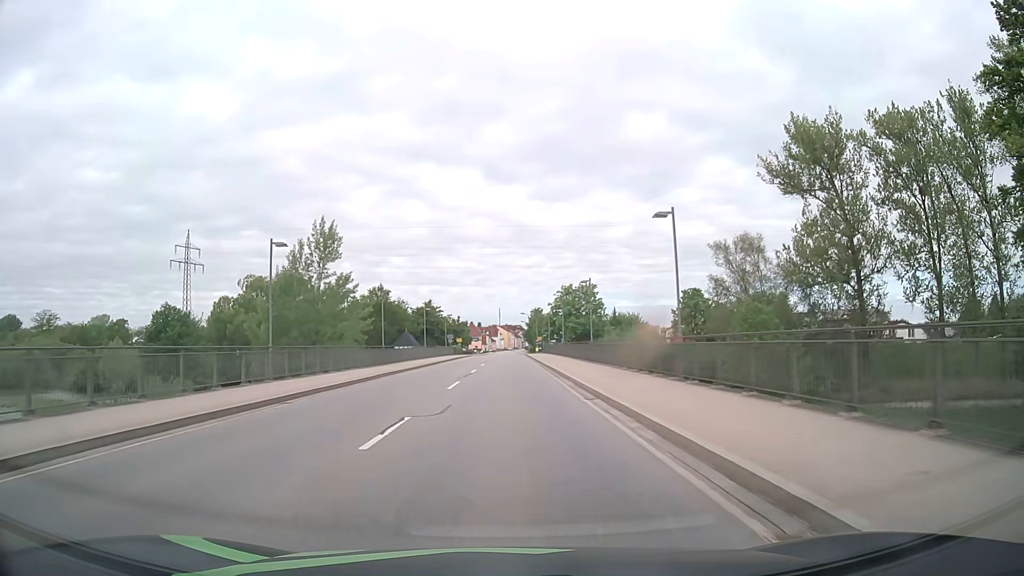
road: primary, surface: asphalt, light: Day
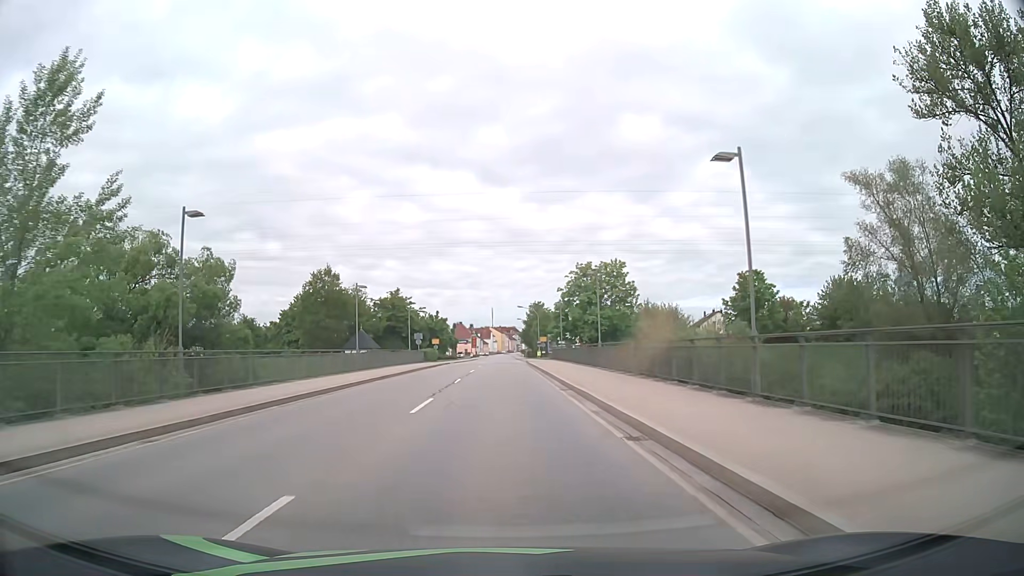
(+0.2, +30.6) m; 0°
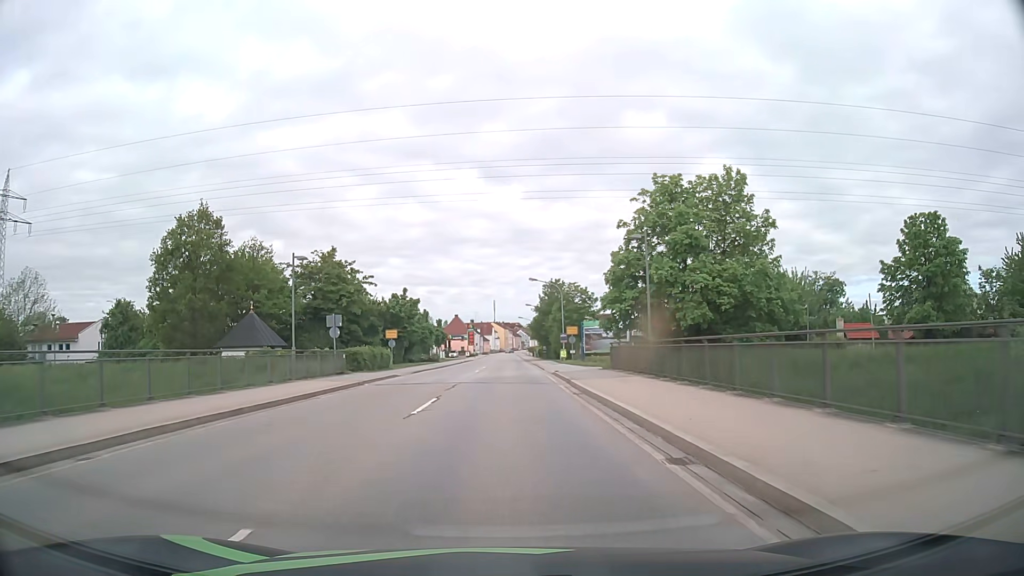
(-0.1, +37.5) m; 0°
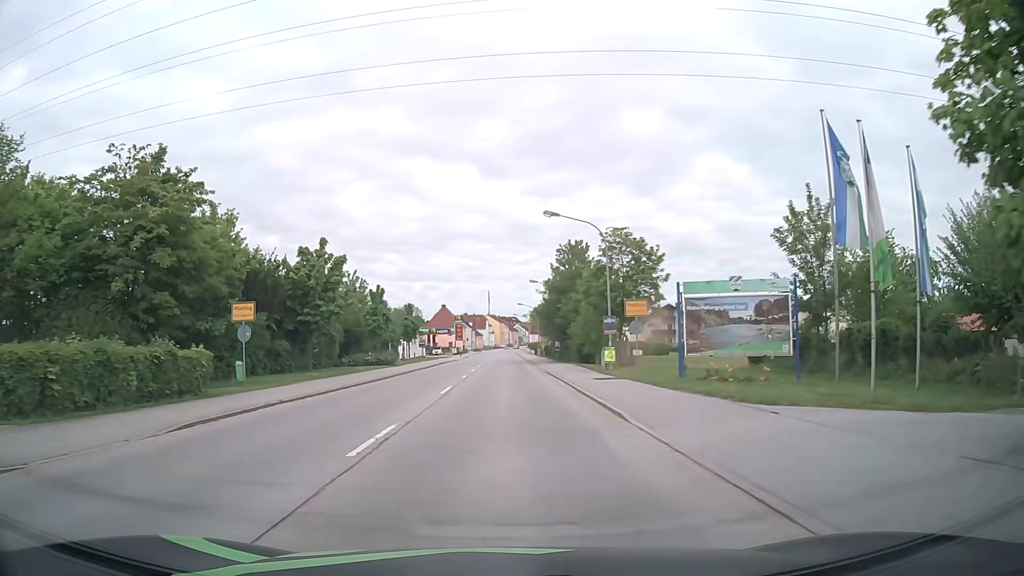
(+0.1, +30.3) m; 0°
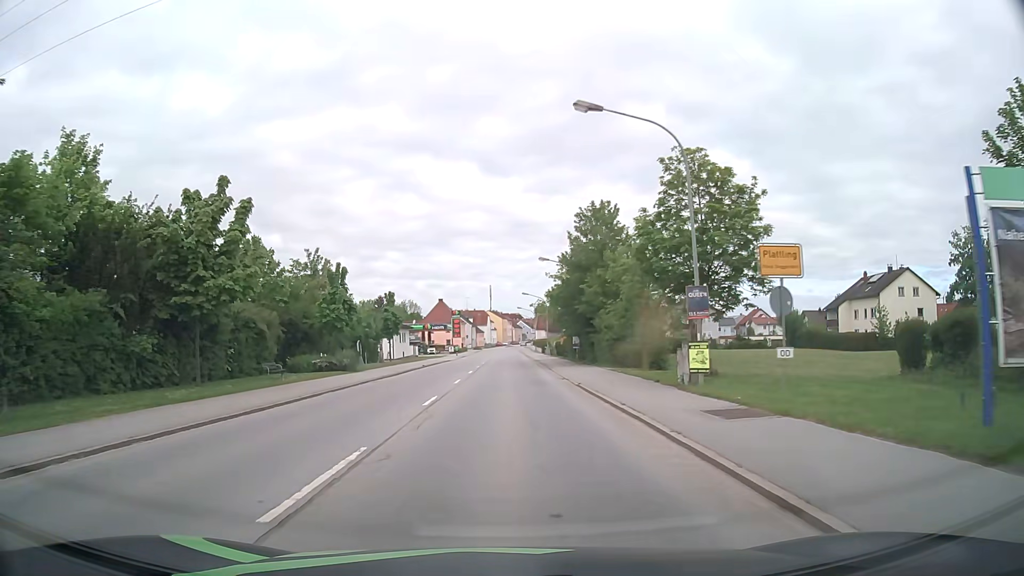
(0.0, +15.0) m; 0°
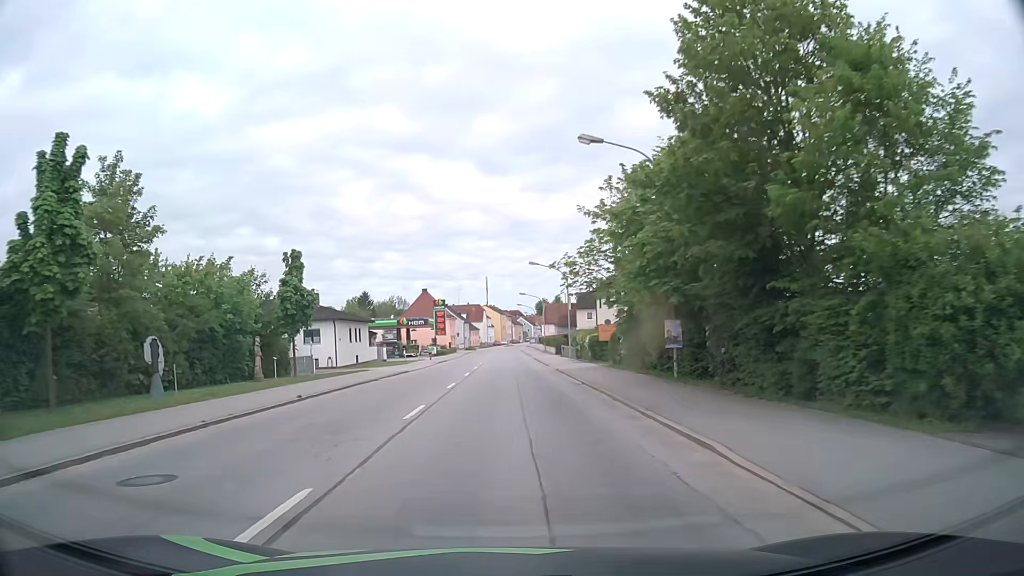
(-0.1, +30.0) m; 0°
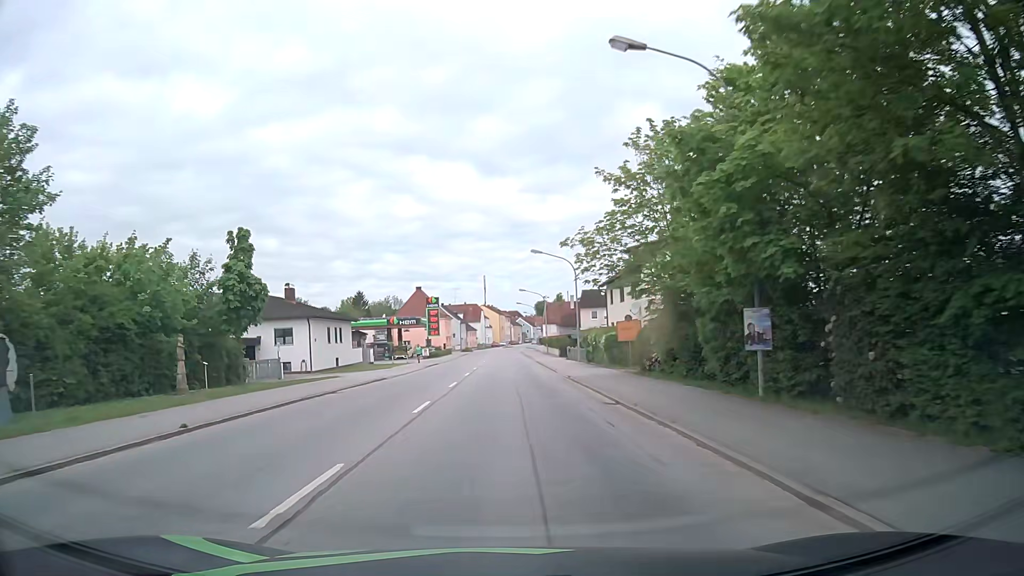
(0.0, +7.5) m; -1°
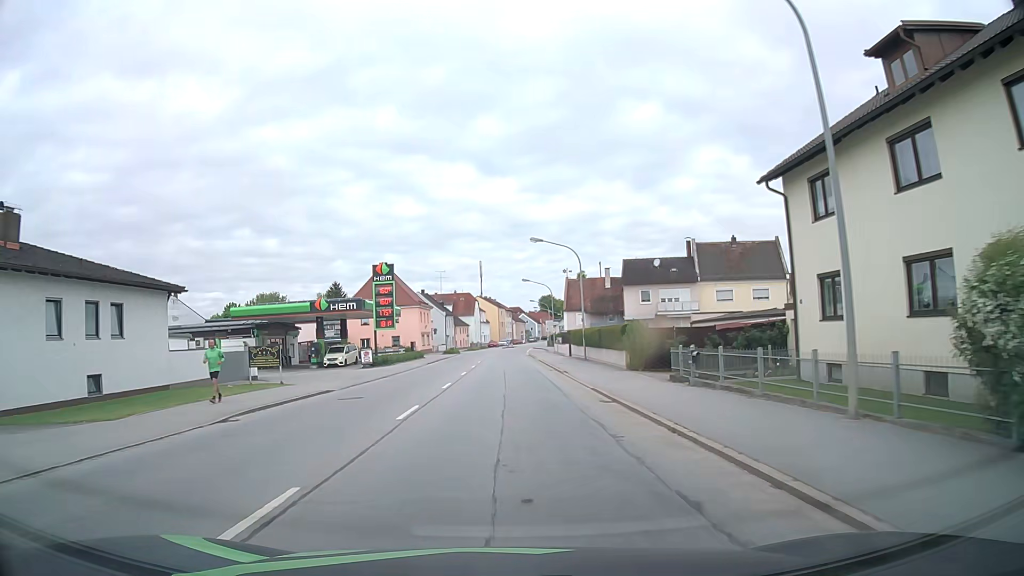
(+0.5, +37.5) m; 0°
(0, +10) (0, +20) (0, +30) (0, +40) (0, +50) (0, +60) (0, +70) (+1, +80) (+1, +90) (+2, +100) m
